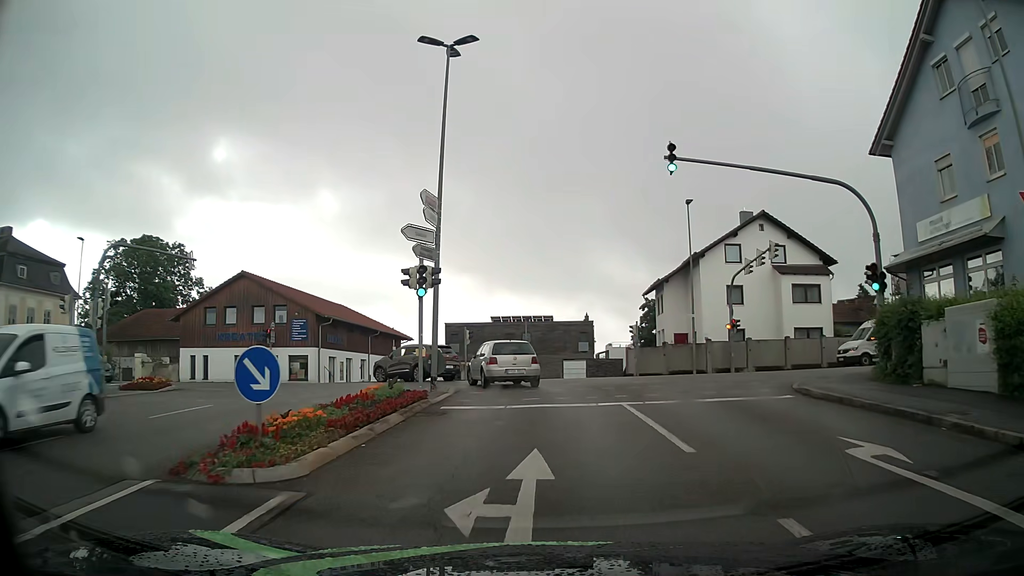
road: tertiary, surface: asphalt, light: Day
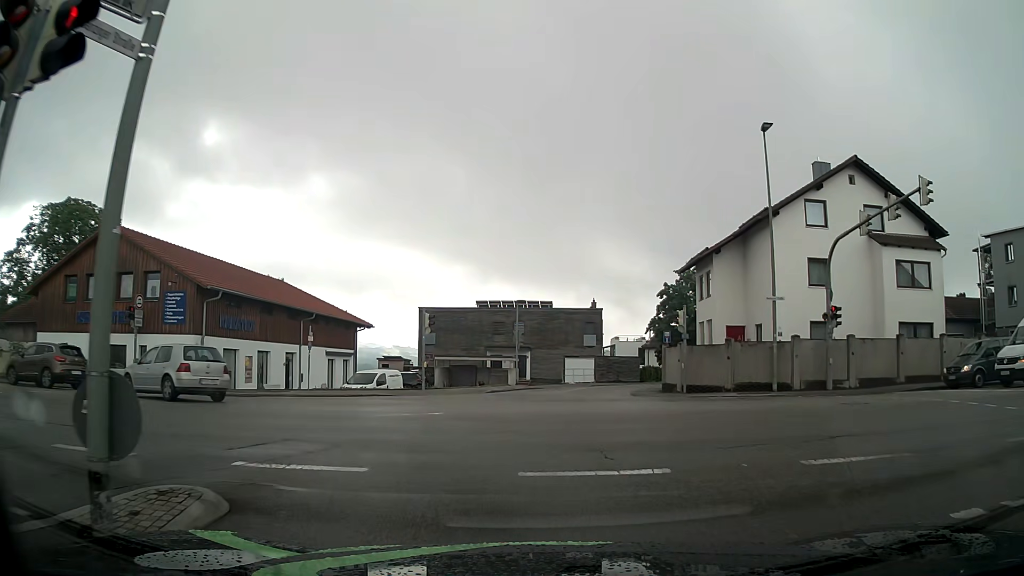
(0.0, +14.4) m; 0°
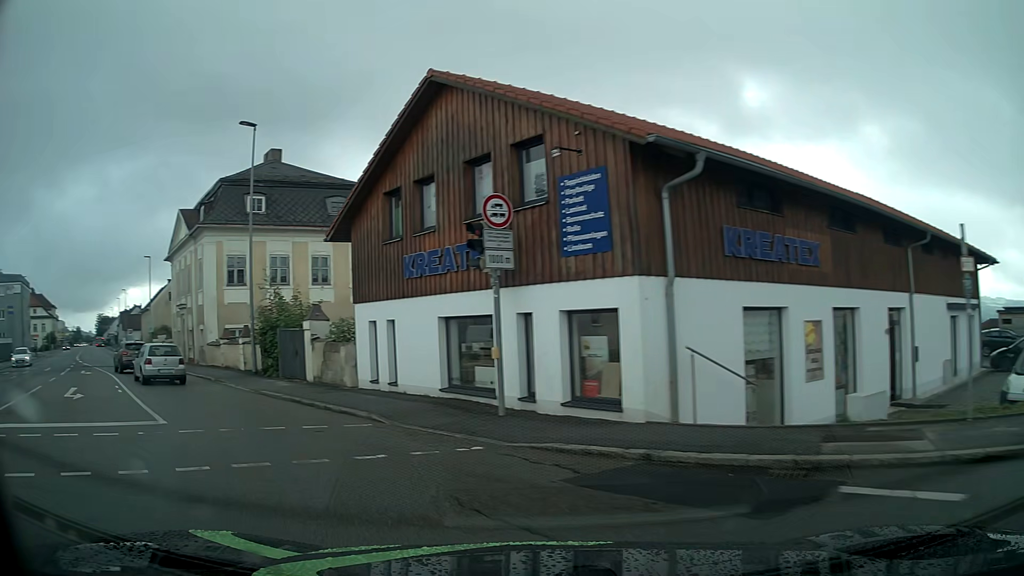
(-5.2, +17.0) m; -50°
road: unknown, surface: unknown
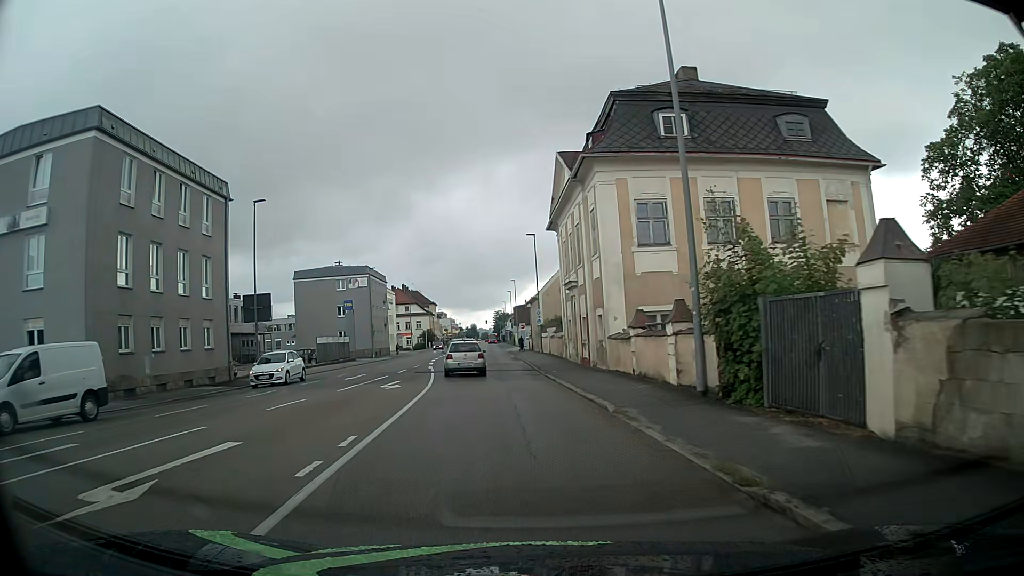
(-5.3, +13.0) m; -36°
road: tertiary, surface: asphalt
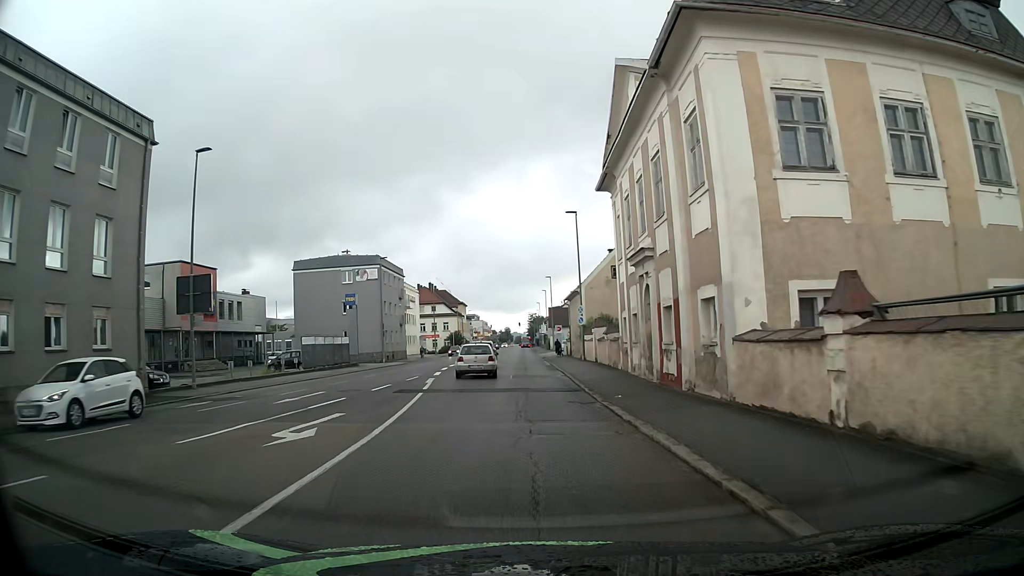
(-0.3, +11.8) m; -3°
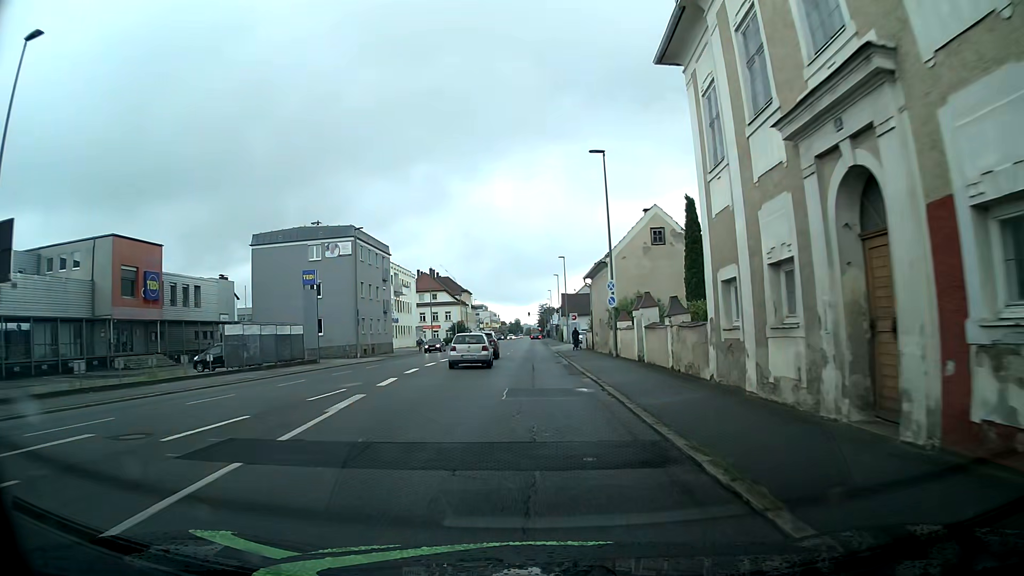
(-0.1, +13.2) m; -1°
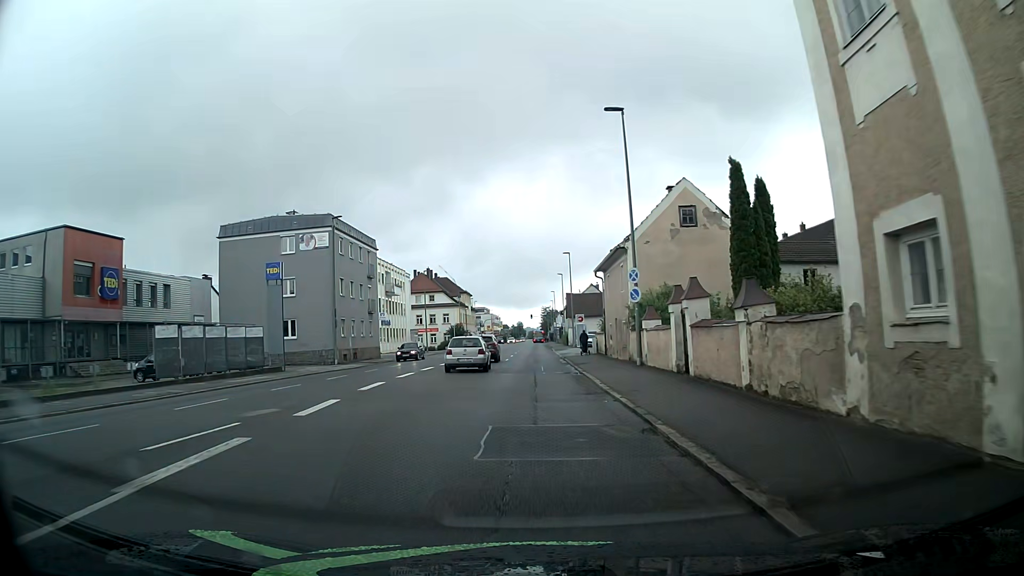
(-0.1, +6.8) m; 0°
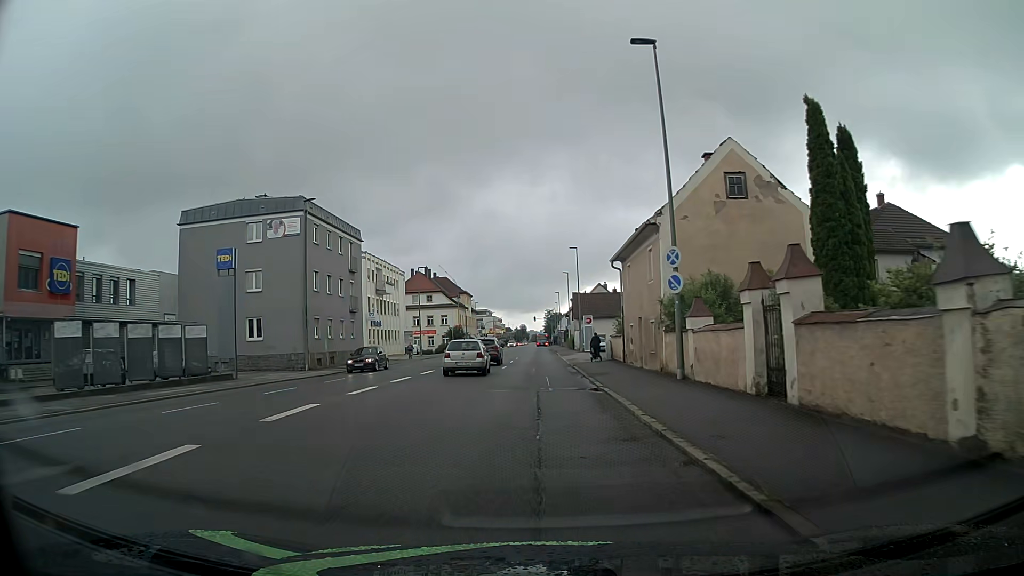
(0.0, +6.8) m; -1°
